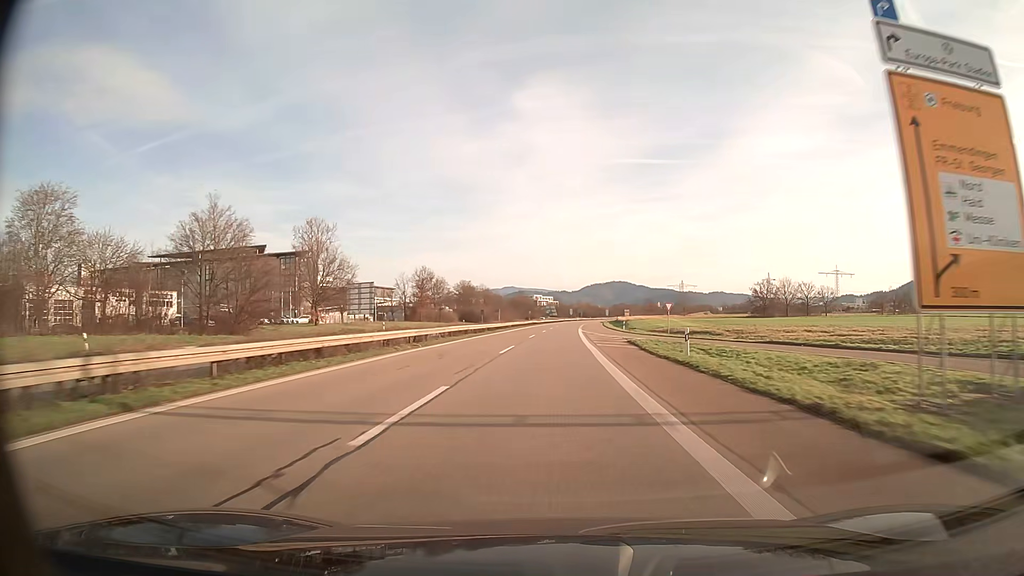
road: trunk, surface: asphalt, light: Day
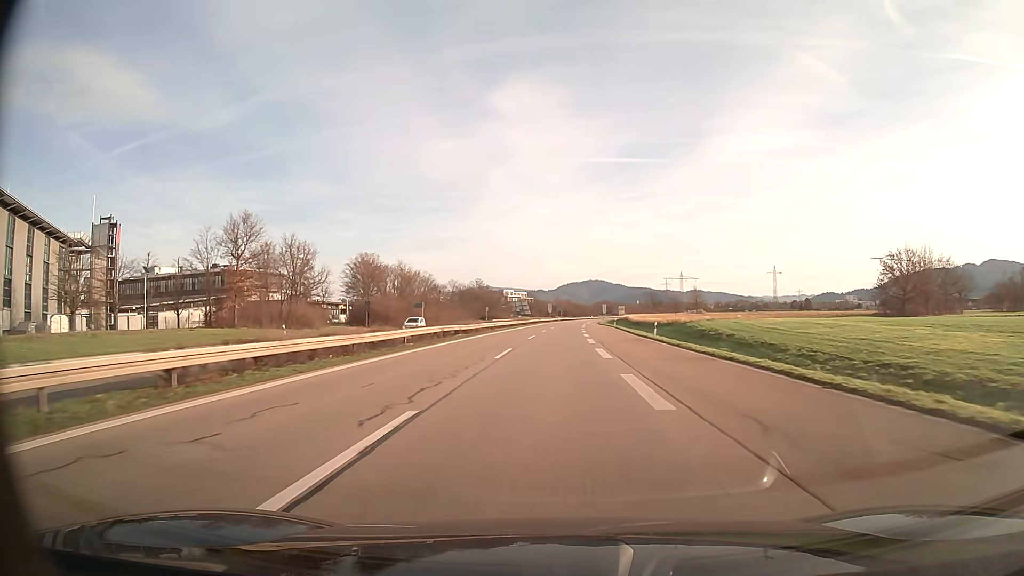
(+1.4, +78.1) m; +2°
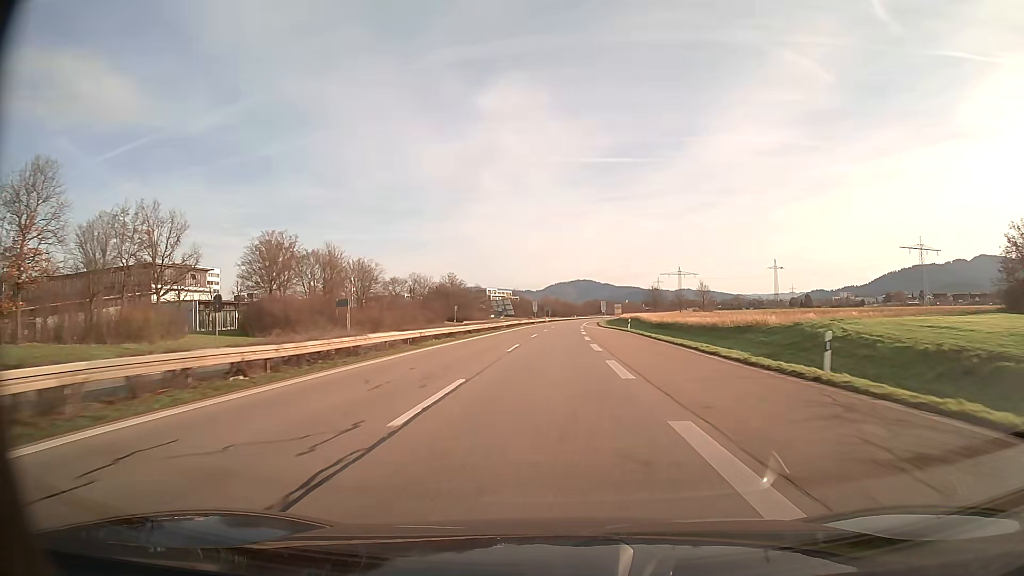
(+0.2, +31.3) m; +1°
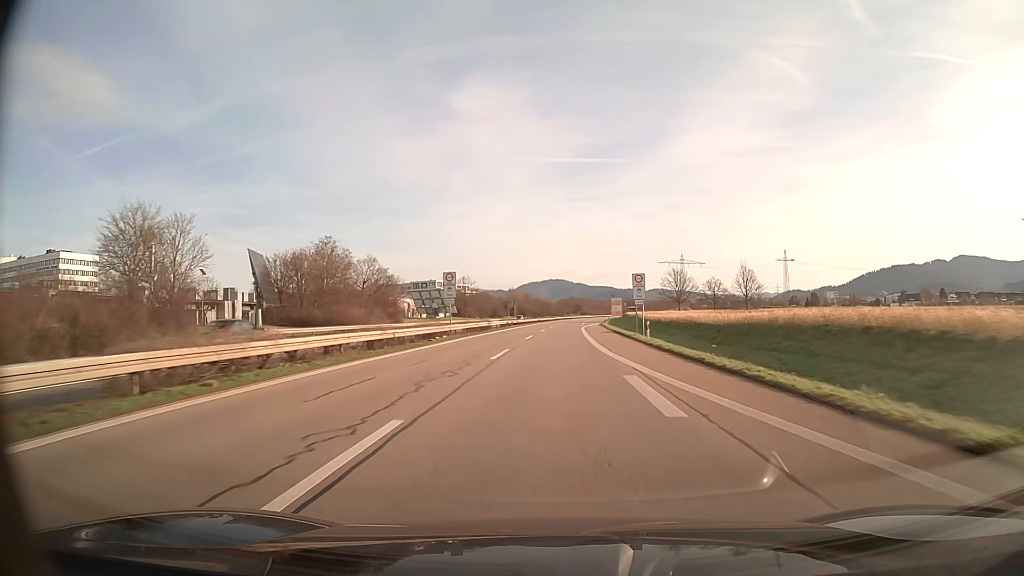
(+1.6, +78.2) m; +2°
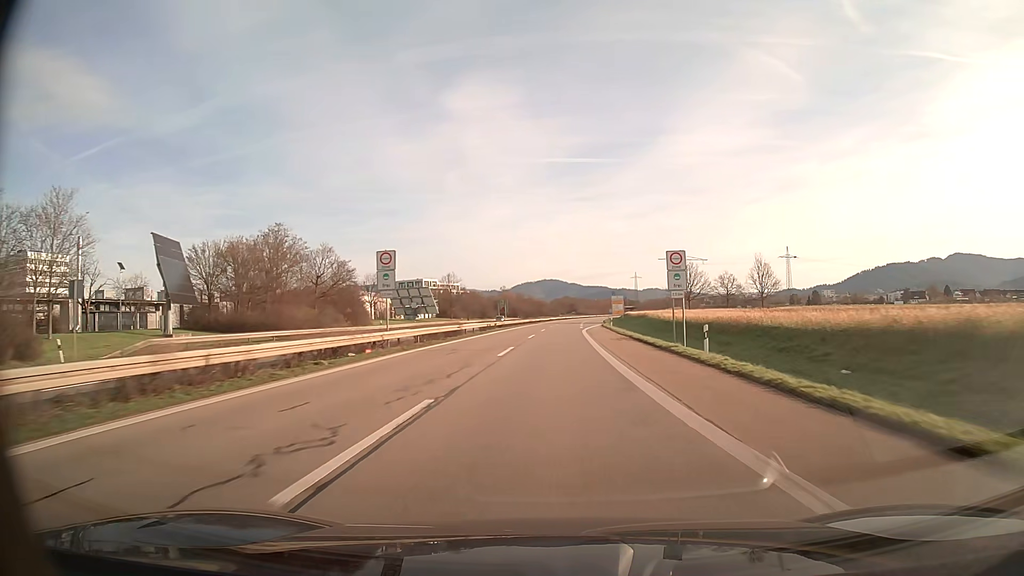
(+0.1, +15.6) m; 0°
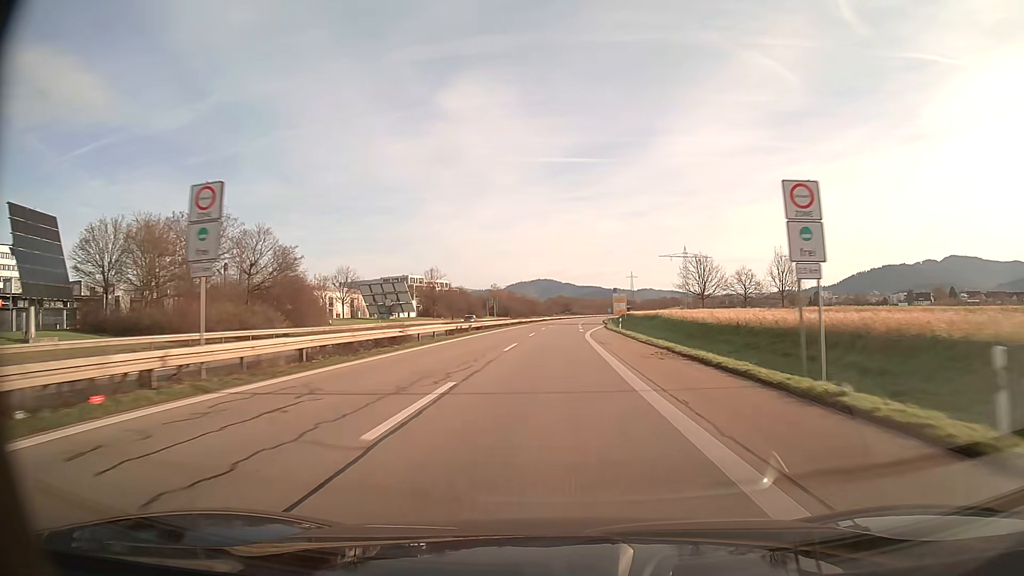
(+0.1, +15.7) m; 0°
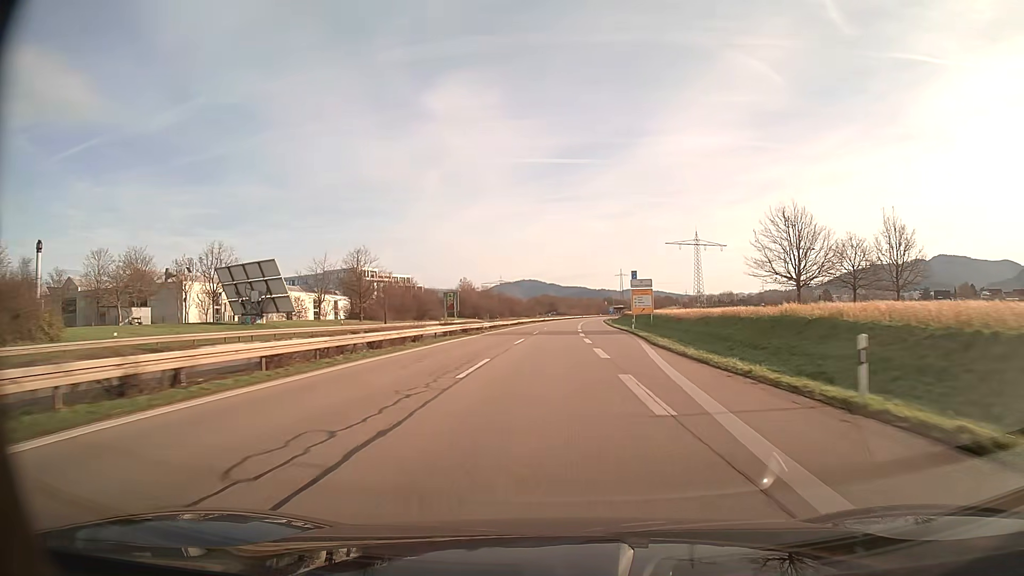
(+0.5, +47.0) m; +1°
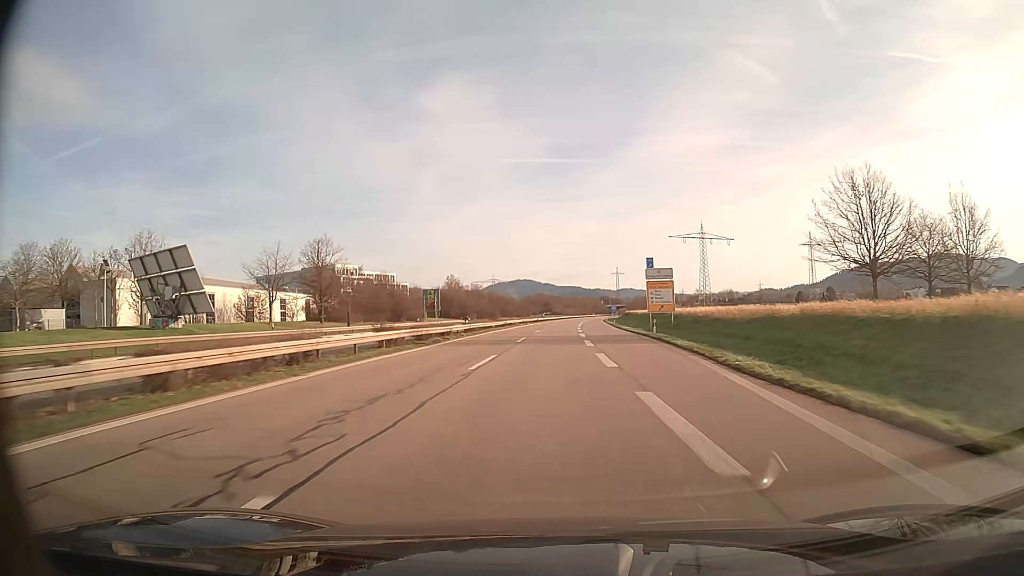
(+0.1, +15.7) m; 0°
(0, +10) (0, +20) (0, +30) (0, +40) (0, +50) (+1, +60) (+1, +70) (+1, +80) (+2, +90) (+2, +100) m
